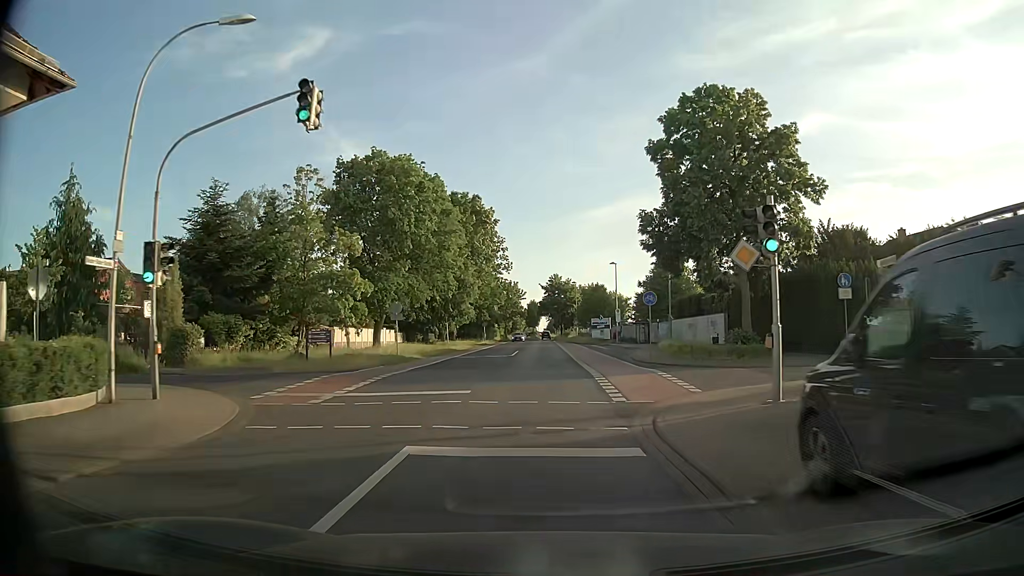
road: tertiary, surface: asphalt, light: Day
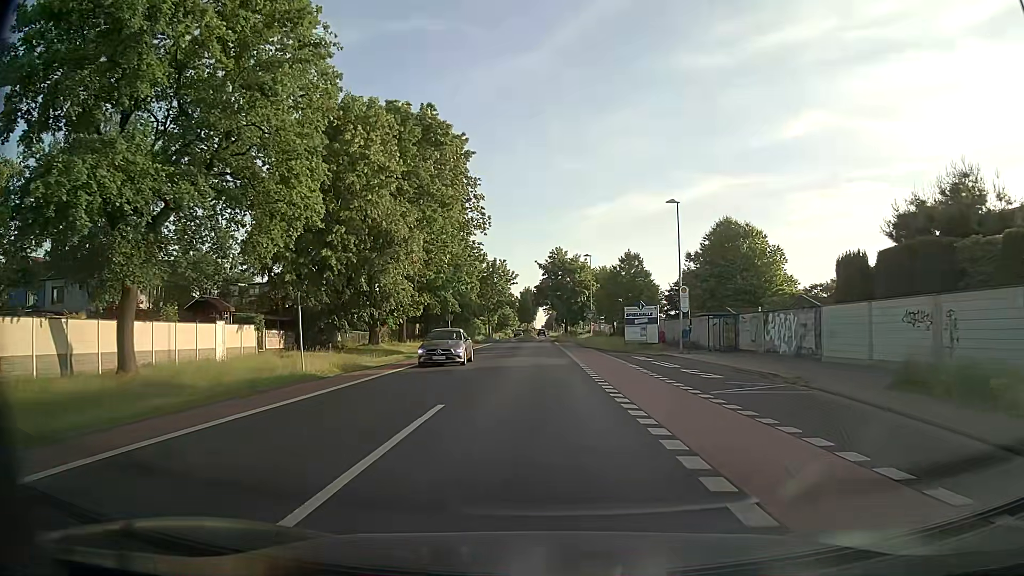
(-0.1, +34.1) m; 0°
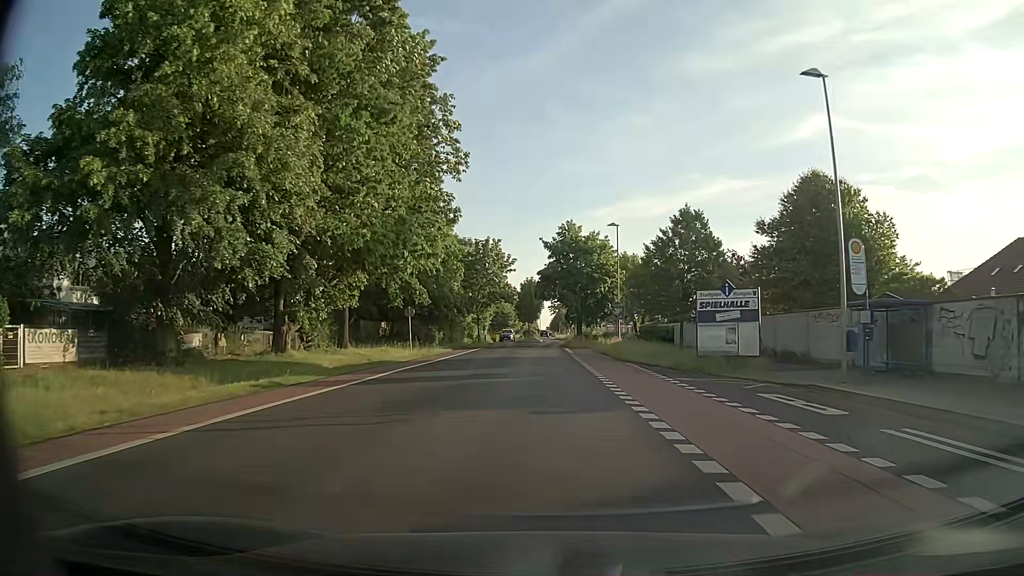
(-0.2, +20.6) m; -1°
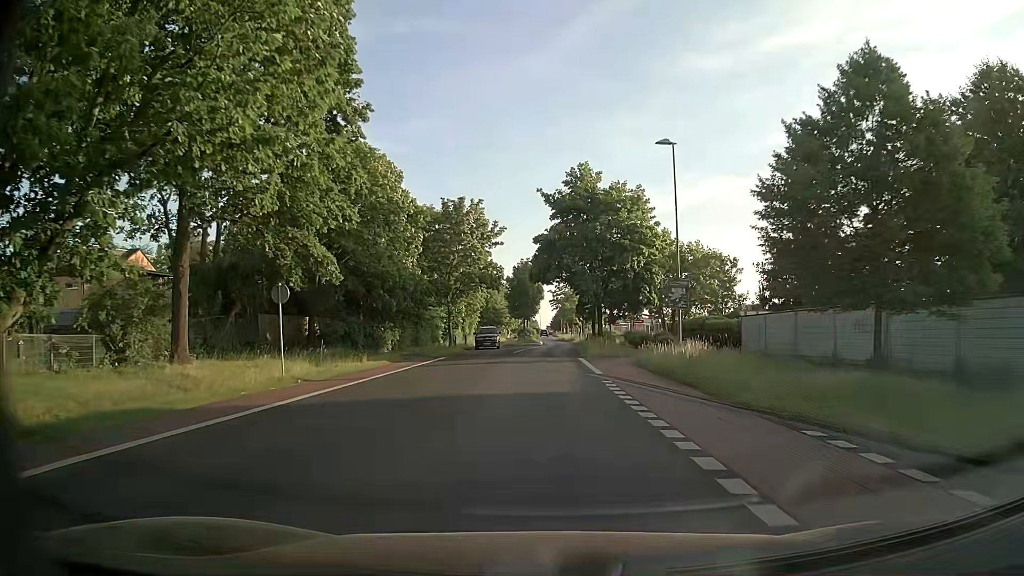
(+0.1, +21.0) m; 0°
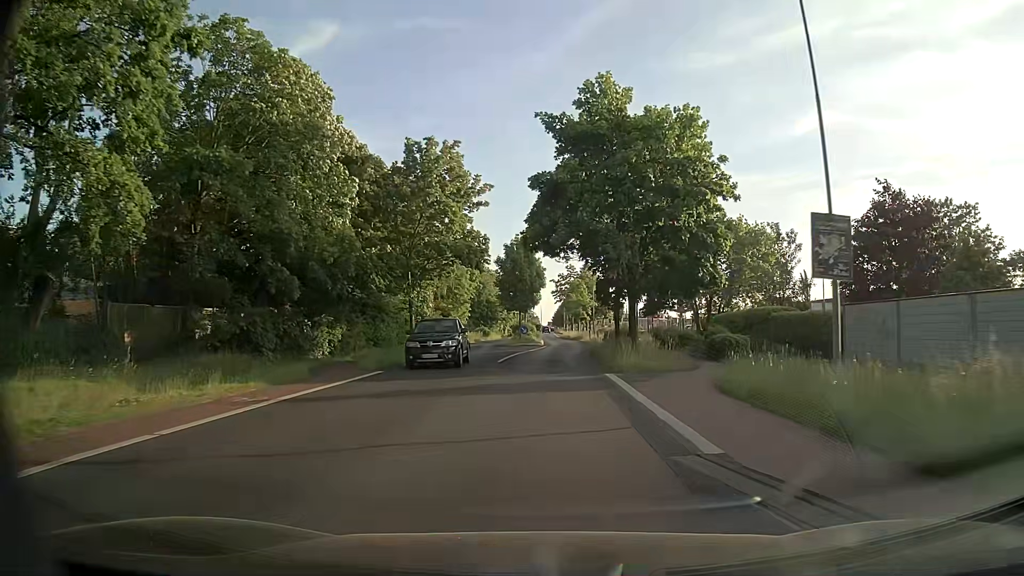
(+0.1, +14.2) m; 0°
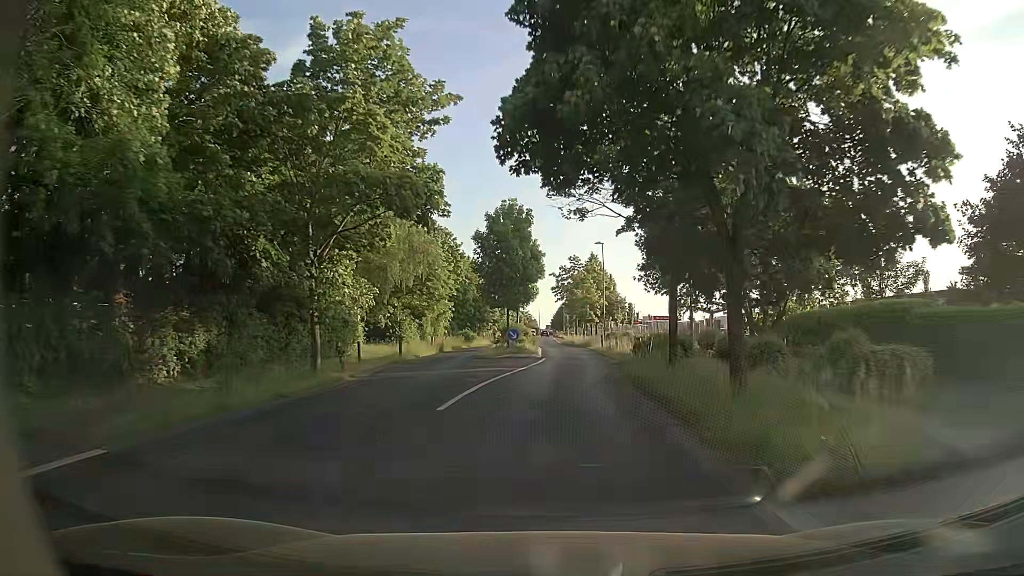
(-0.1, +14.4) m; -1°
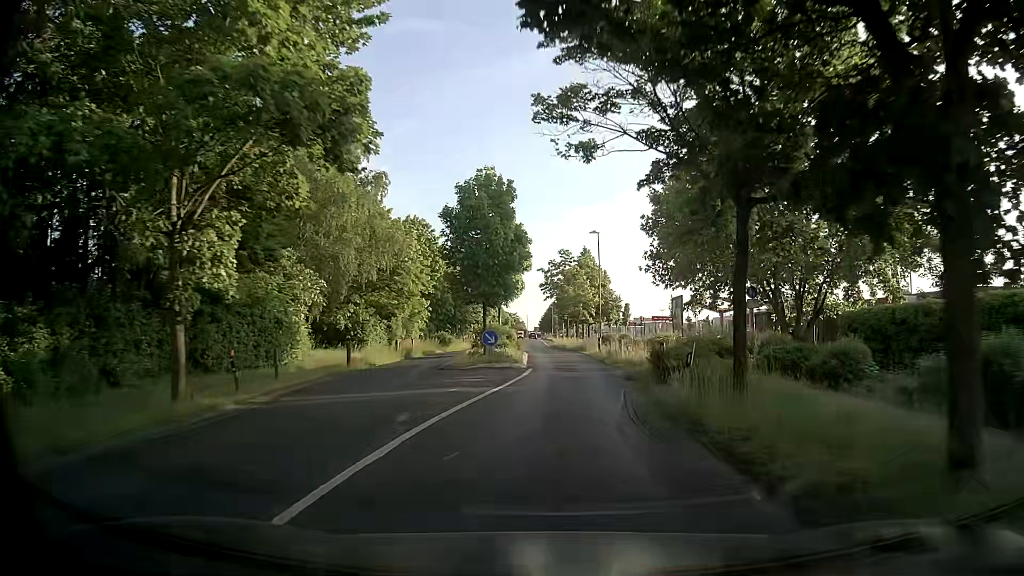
(+0.1, +7.3) m; +1°
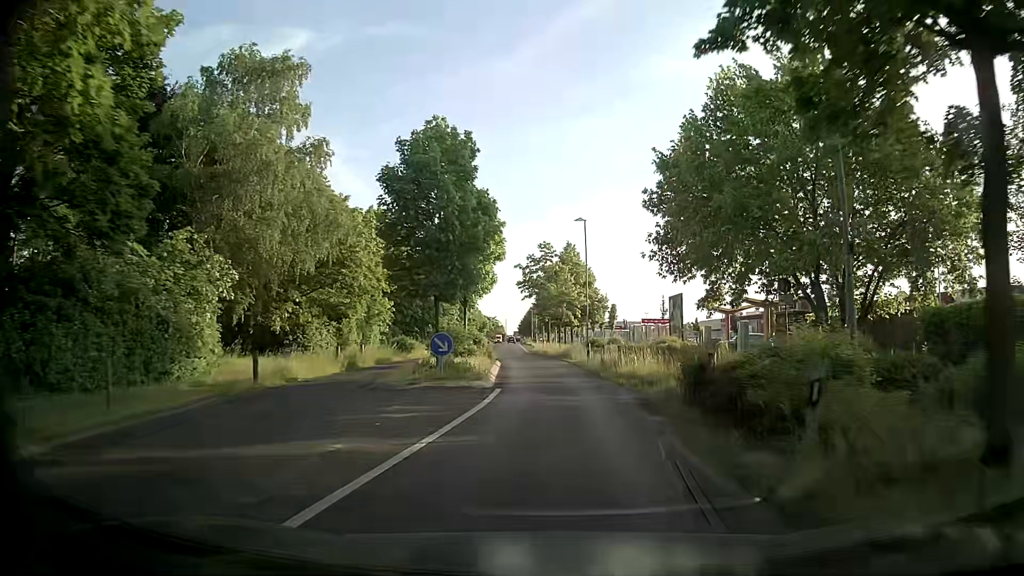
(+0.1, +7.3) m; +2°
(0, +10) (0, +20) (0, +30) (-1, +40) (-2, +50) (-2, +60) (-3, +70) (-3, +80) (-4, +90) (-4, +100) m
